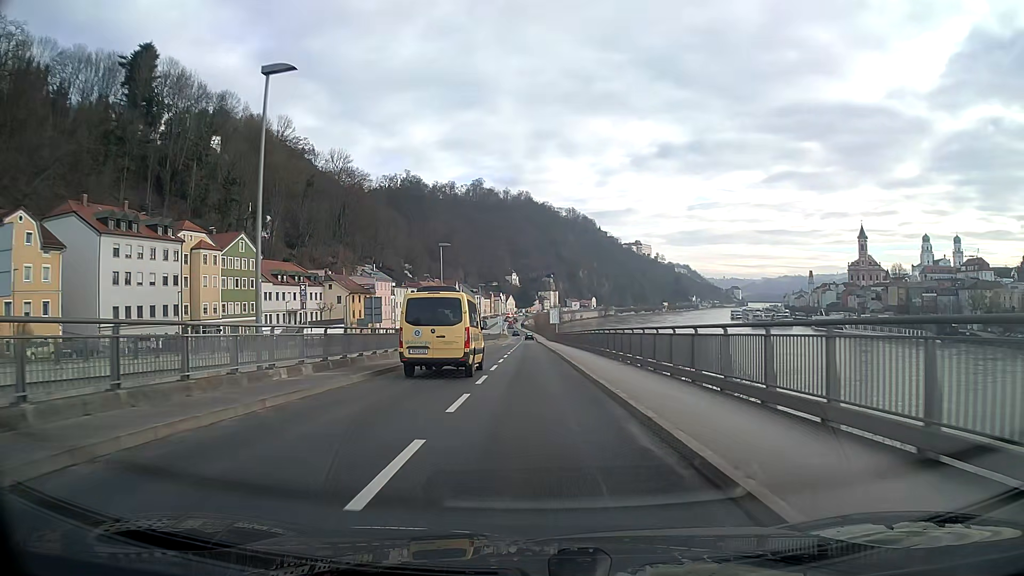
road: primary_link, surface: asphalt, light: Day
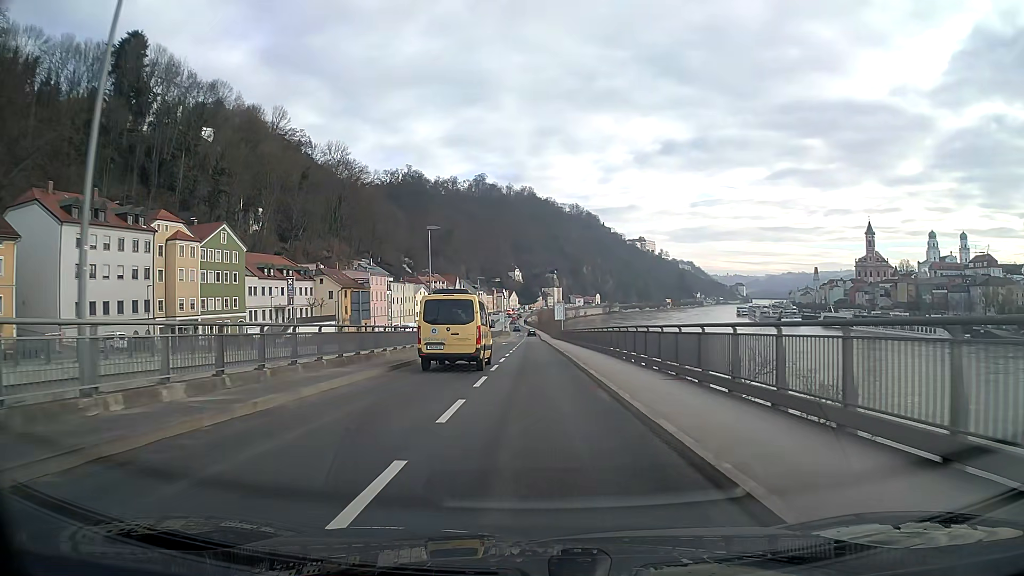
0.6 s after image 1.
(0.0, +7.4) m; 0°
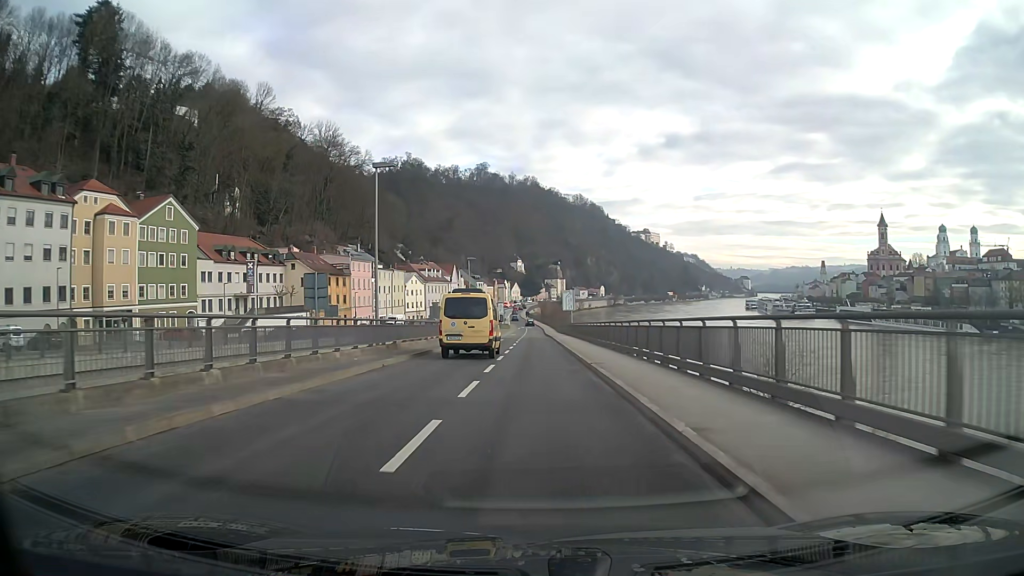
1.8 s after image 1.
(0.0, +15.9) m; 0°
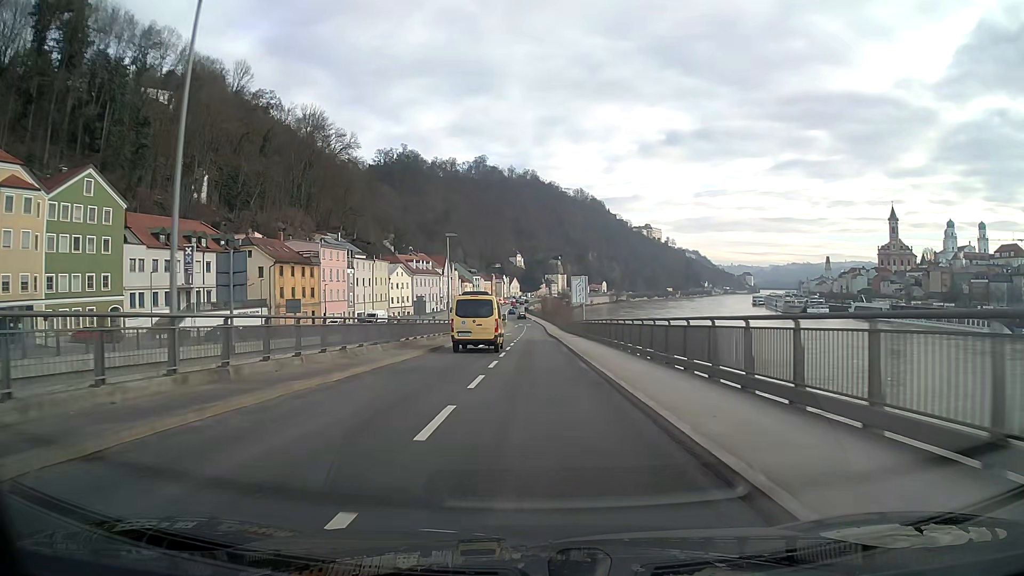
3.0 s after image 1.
(0.0, +16.6) m; 0°
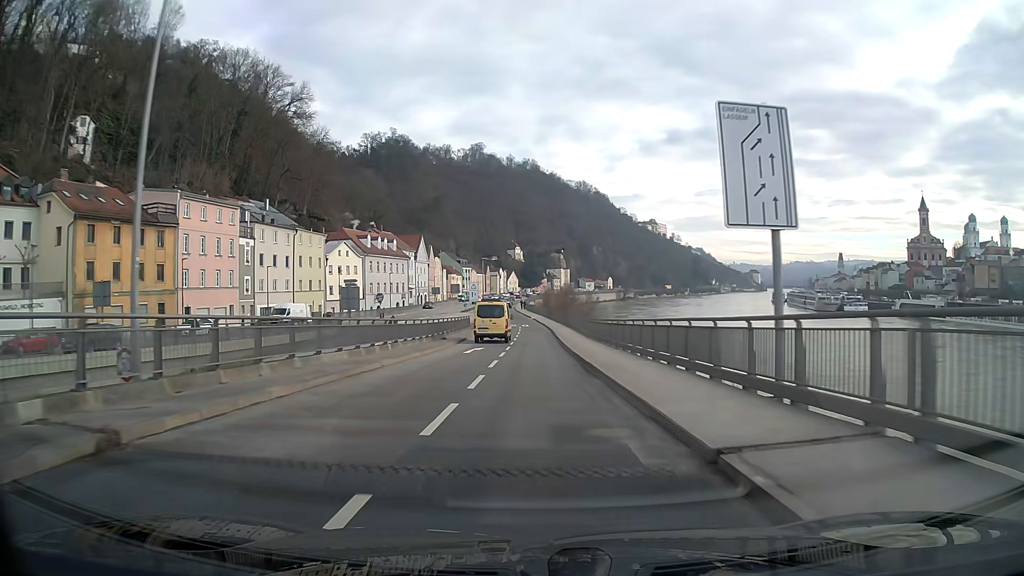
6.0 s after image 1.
(0.0, +41.6) m; 0°
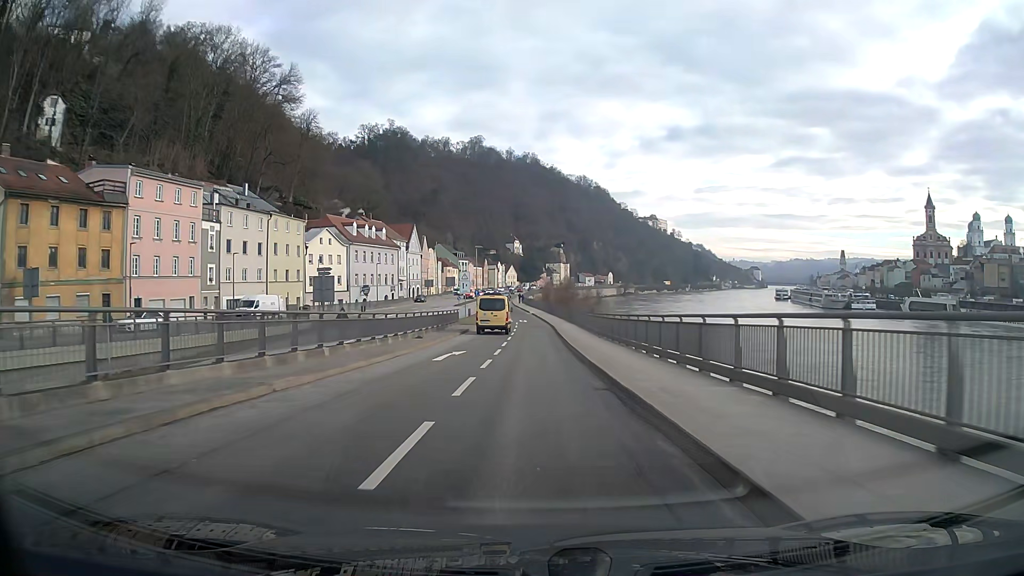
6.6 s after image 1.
(0.0, +8.4) m; 0°
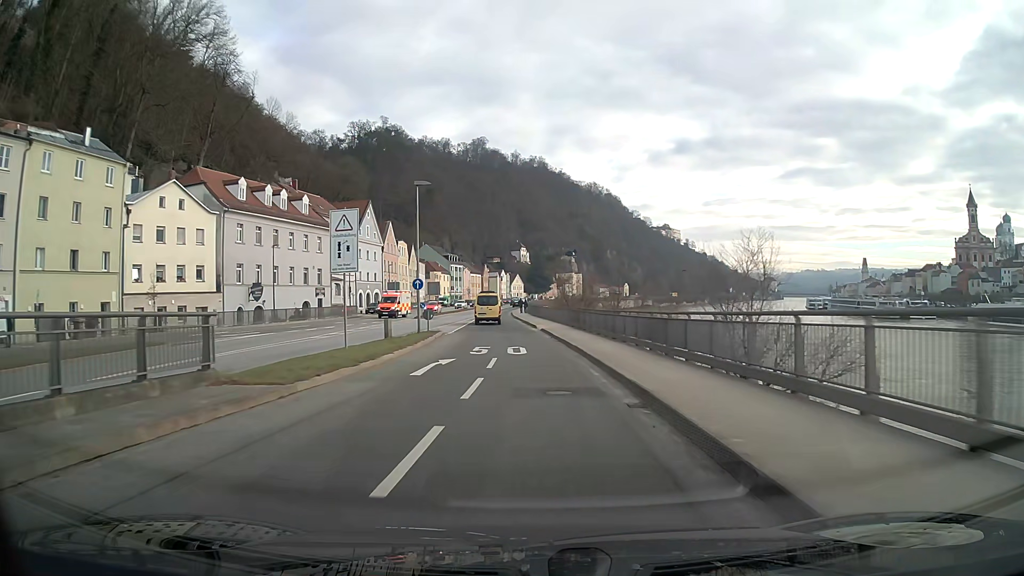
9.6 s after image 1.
(-0.1, +42.3) m; -1°
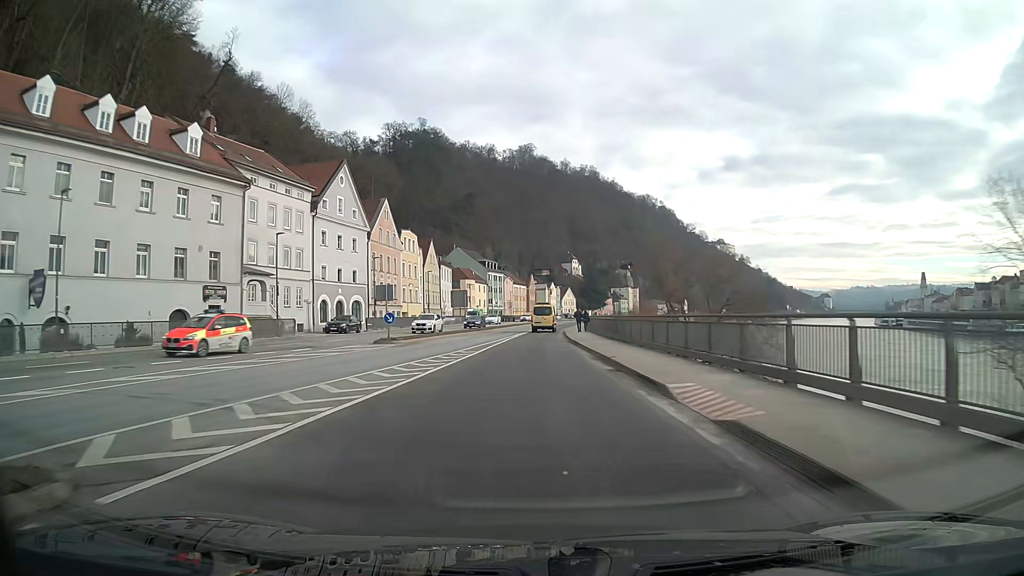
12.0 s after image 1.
(-1.2, +33.5) m; -4°
